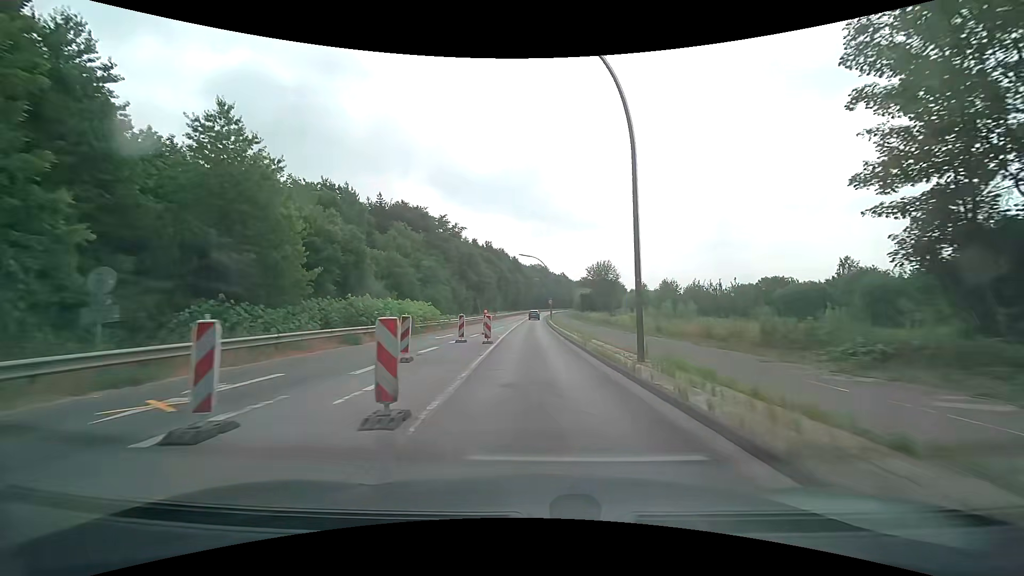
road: secondary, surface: asphalt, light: Day
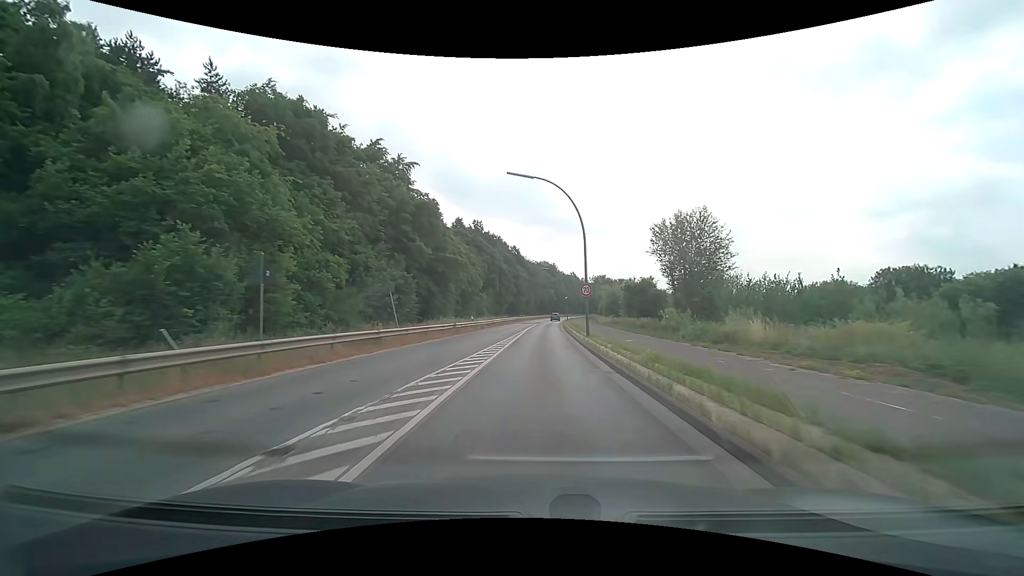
(-0.3, +44.6) m; 0°
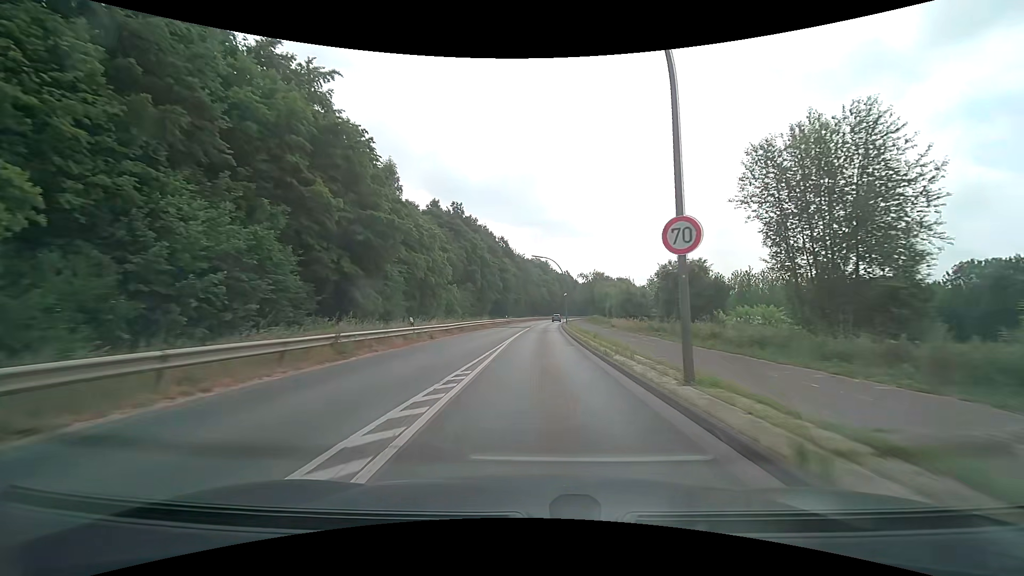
(0.0, +19.9) m; +1°
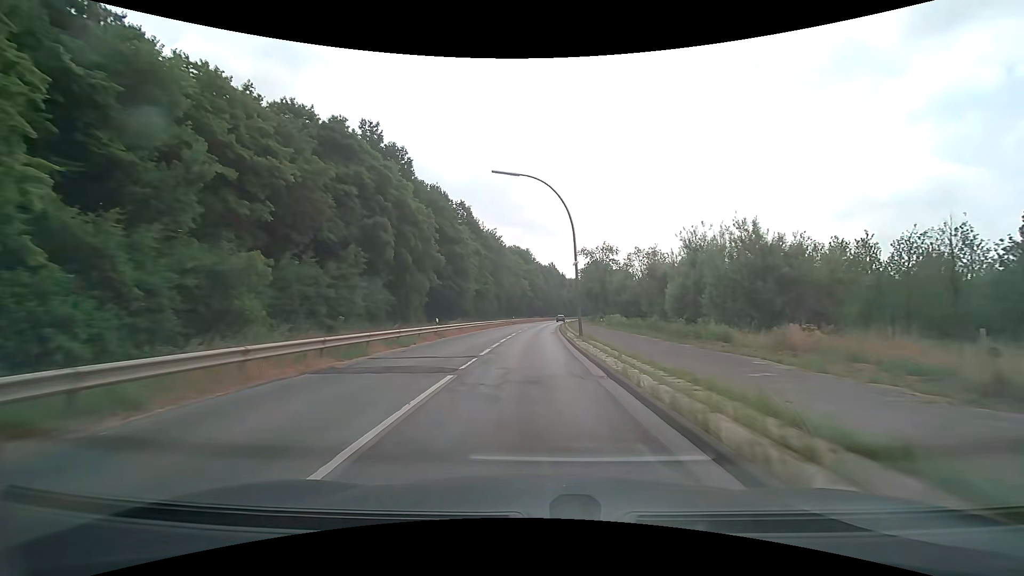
(+1.0, +41.7) m; +2°
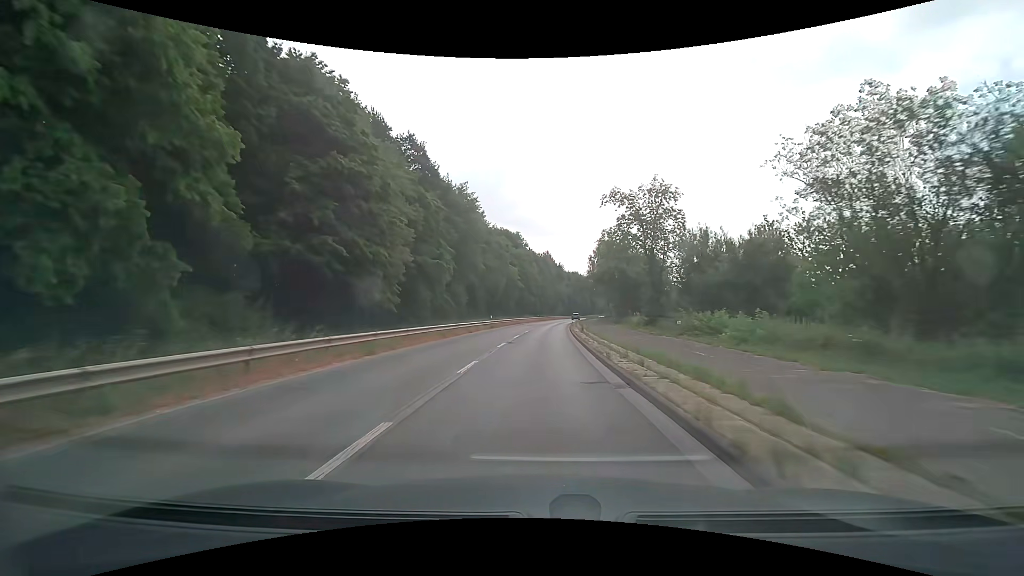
(+0.2, +31.9) m; +1°
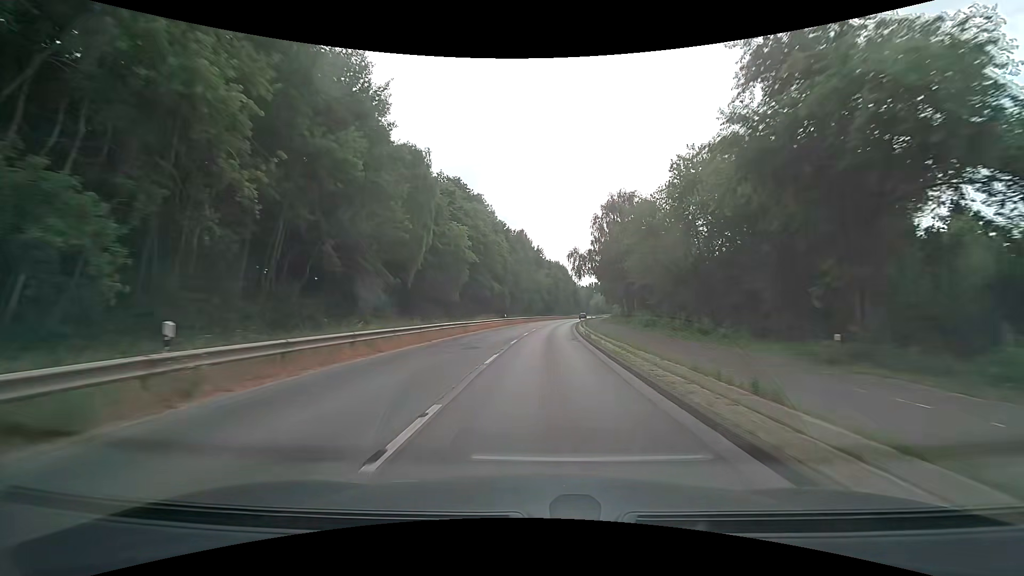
(+0.9, +43.1) m; +3°
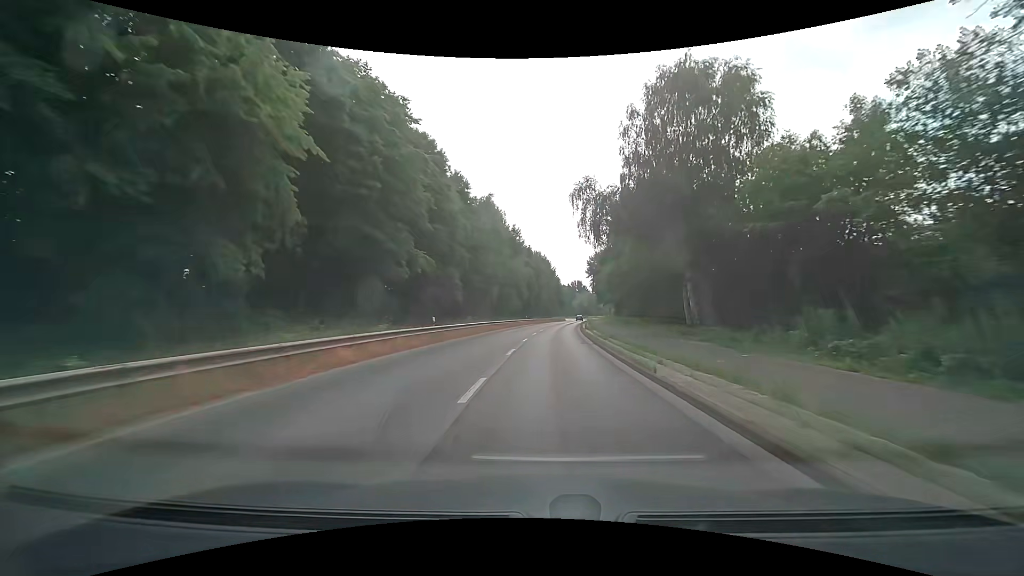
(+0.6, +32.6) m; +3°
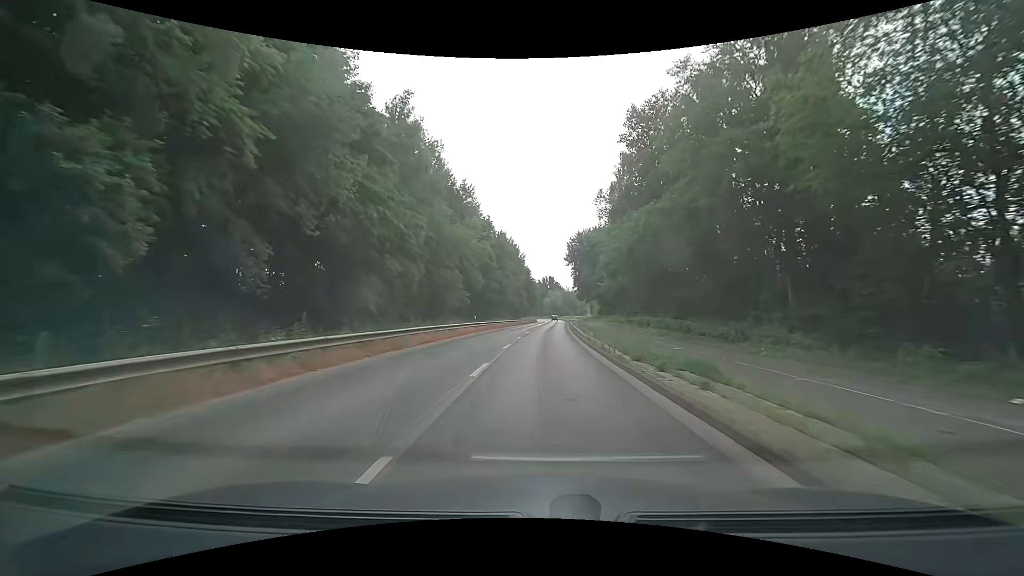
(+1.1, +32.8) m; +3°
(0, +10) (0, +20) (+1, +30) (+1, +40) (+2, +50) (+2, +60) (+3, +70) (+3, +80) (+4, +90) (+5, +100) m
